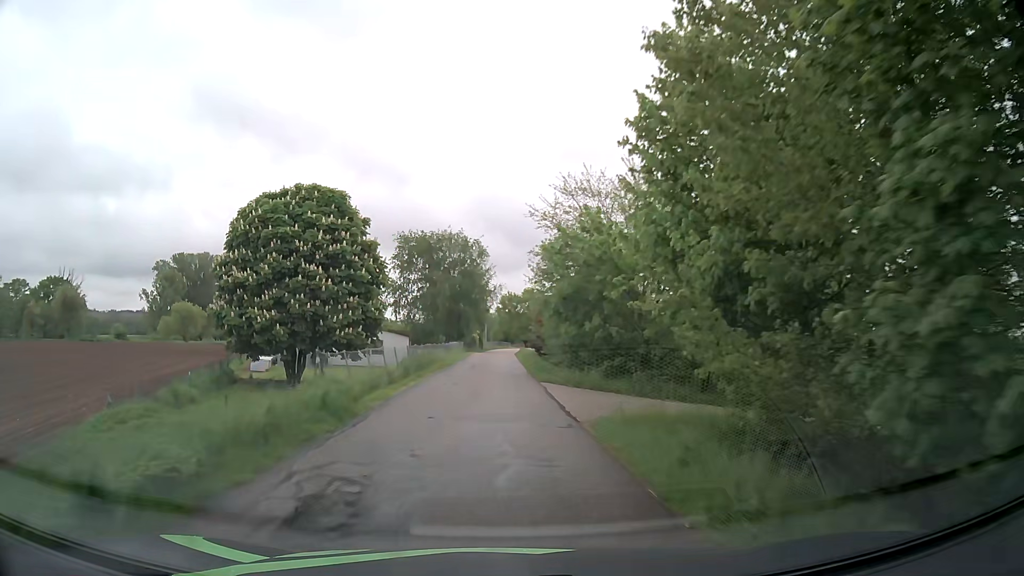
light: Day
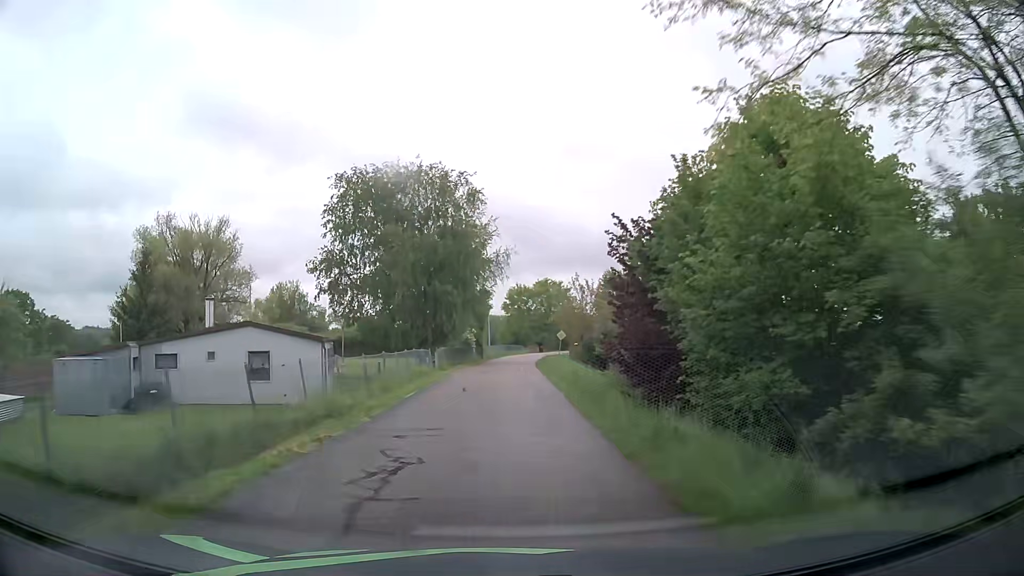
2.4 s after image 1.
(-0.5, +29.7) m; -1°
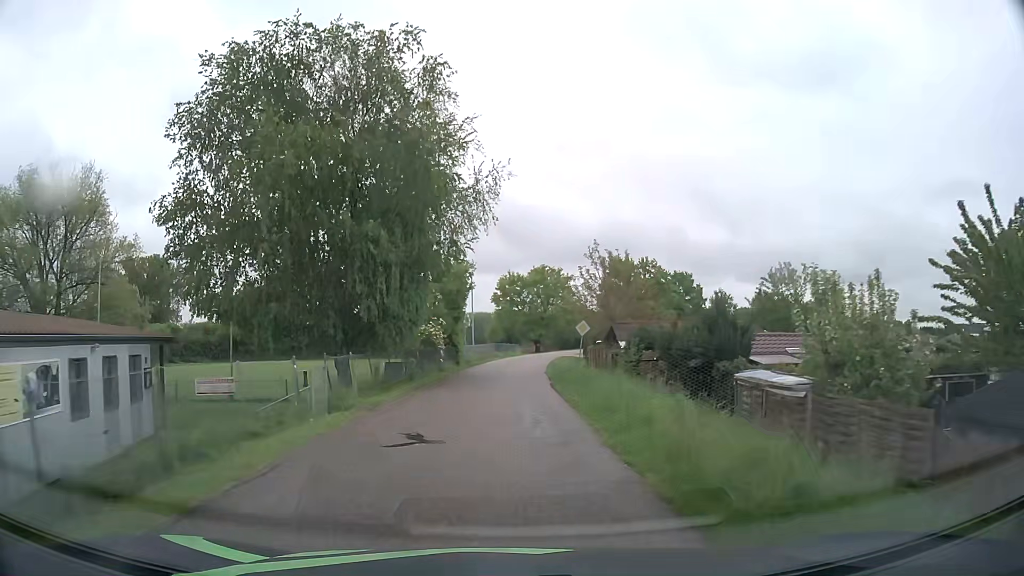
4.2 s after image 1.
(+0.1, +19.8) m; +1°
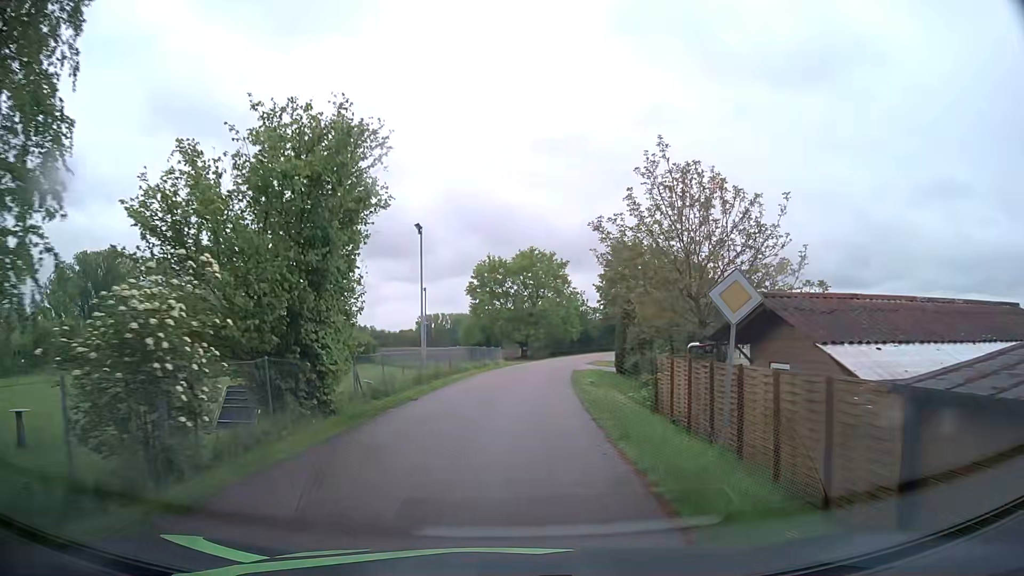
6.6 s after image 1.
(+0.3, +24.2) m; +1°
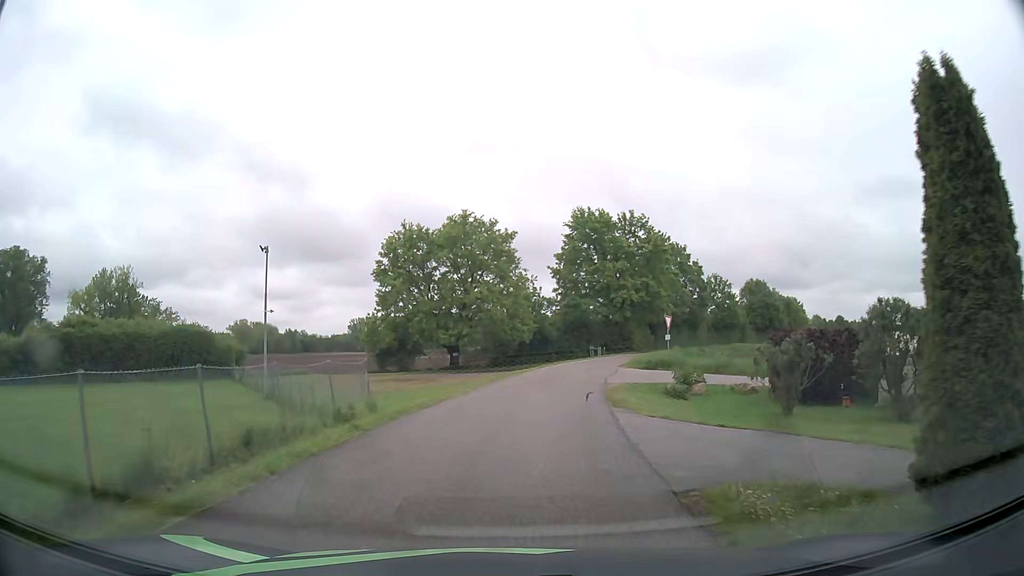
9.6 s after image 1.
(+1.2, +27.2) m; +5°
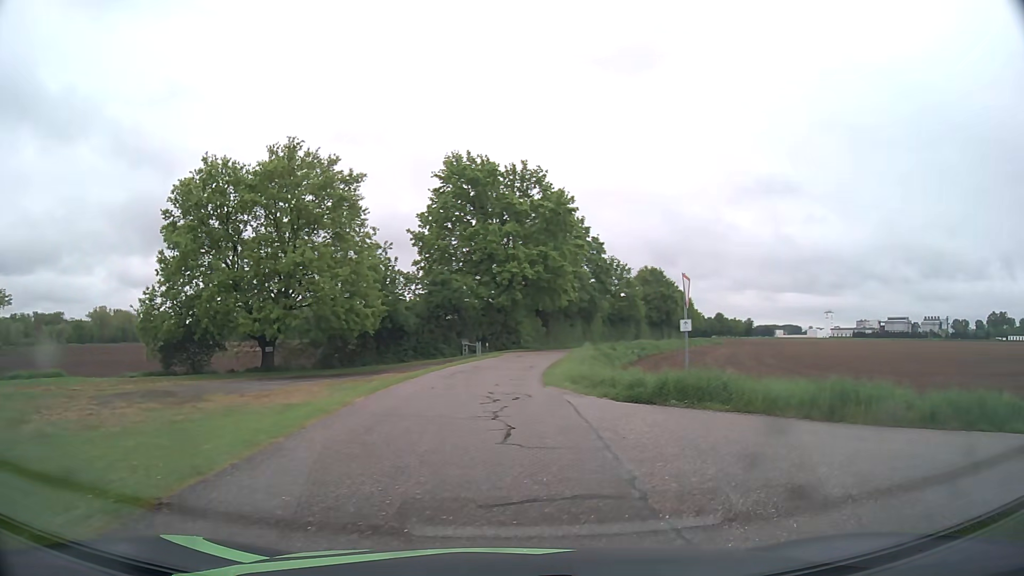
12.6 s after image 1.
(+1.3, +20.9) m; +11°
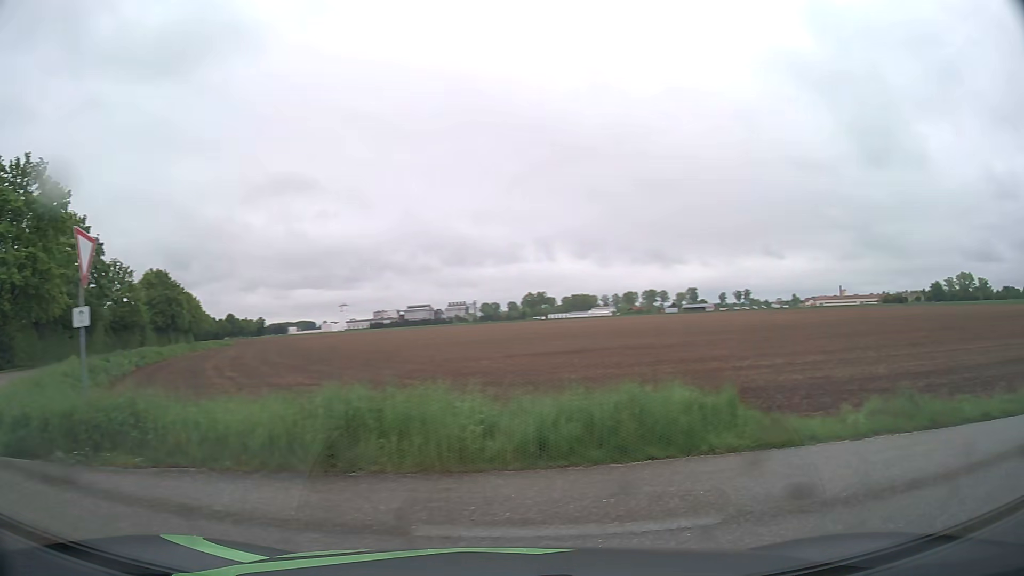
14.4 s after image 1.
(+2.0, +5.9) m; +43°
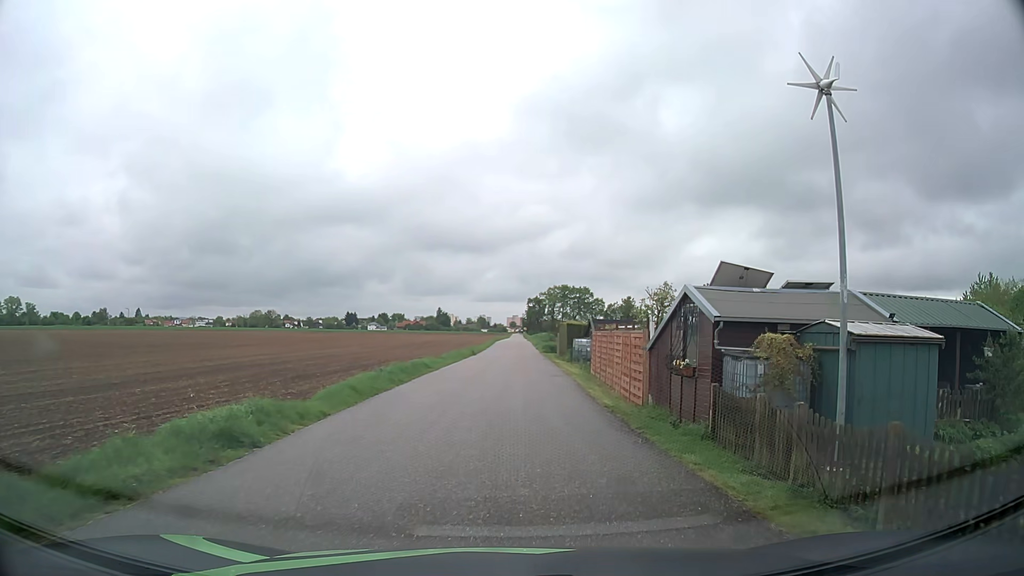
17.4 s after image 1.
(+8.3, +6.9) m; +83°
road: residential
(0, +10) (+1, +20) (+1, +30) (+1, +40) (+1, +50) (+2, +60) (+2, +70) (+2, +80) (+2, +90) (+3, +100) m
